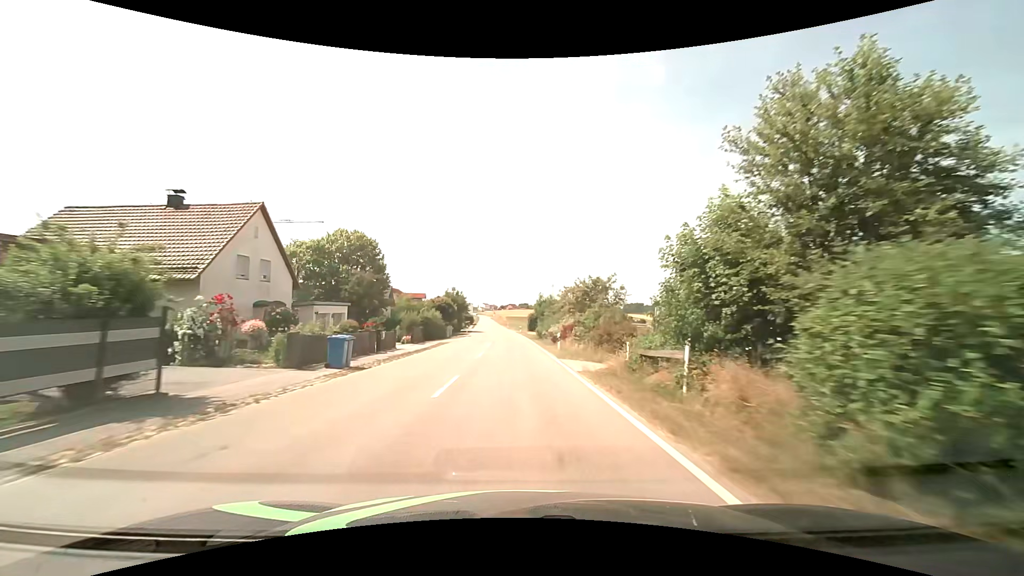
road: tertiary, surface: asphalt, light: Day
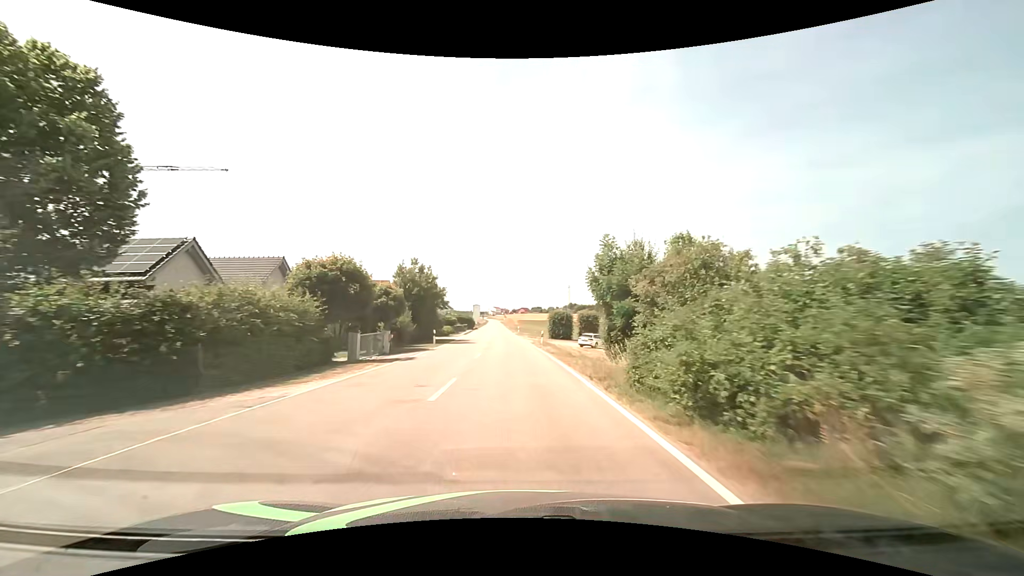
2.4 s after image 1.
(-0.3, +36.3) m; -1°
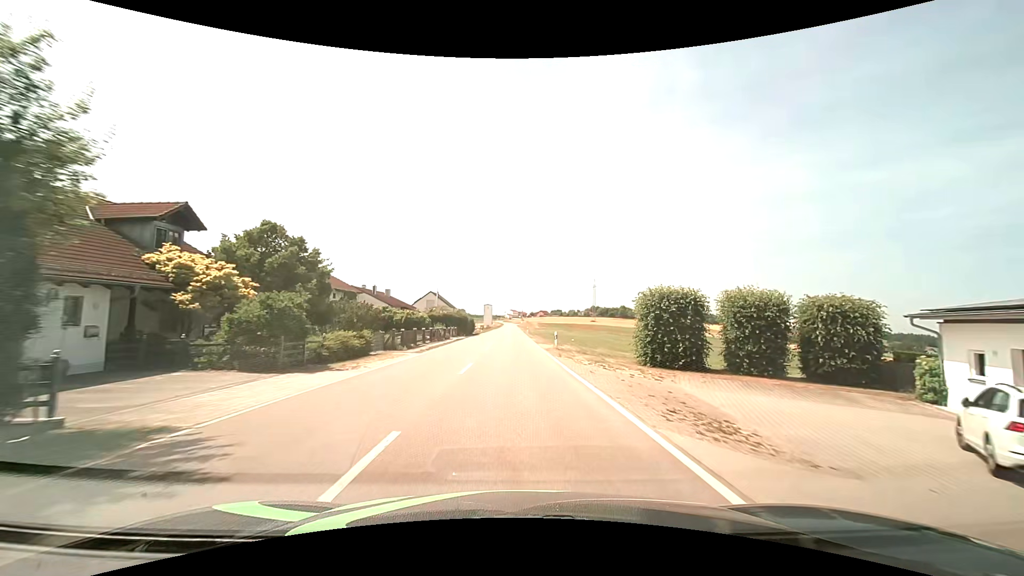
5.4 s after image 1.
(-1.0, +42.4) m; -2°
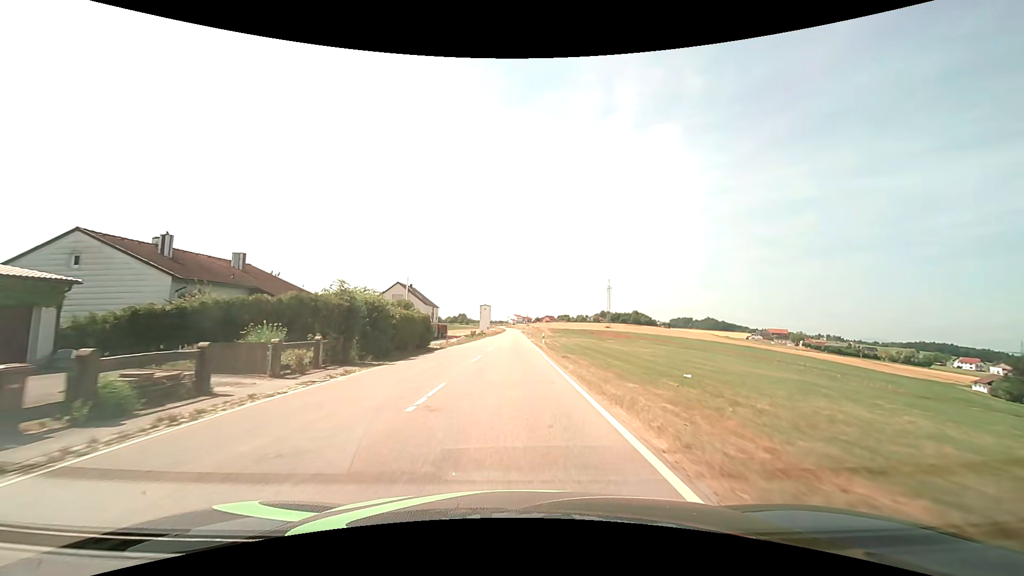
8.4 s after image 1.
(-0.1, +40.6) m; -1°
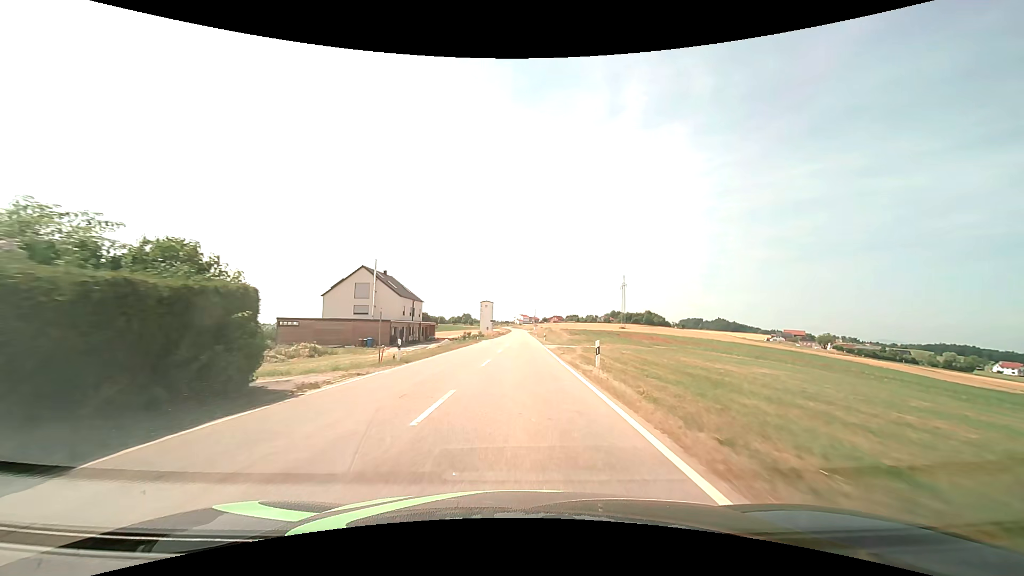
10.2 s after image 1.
(-0.1, +25.1) m; -1°
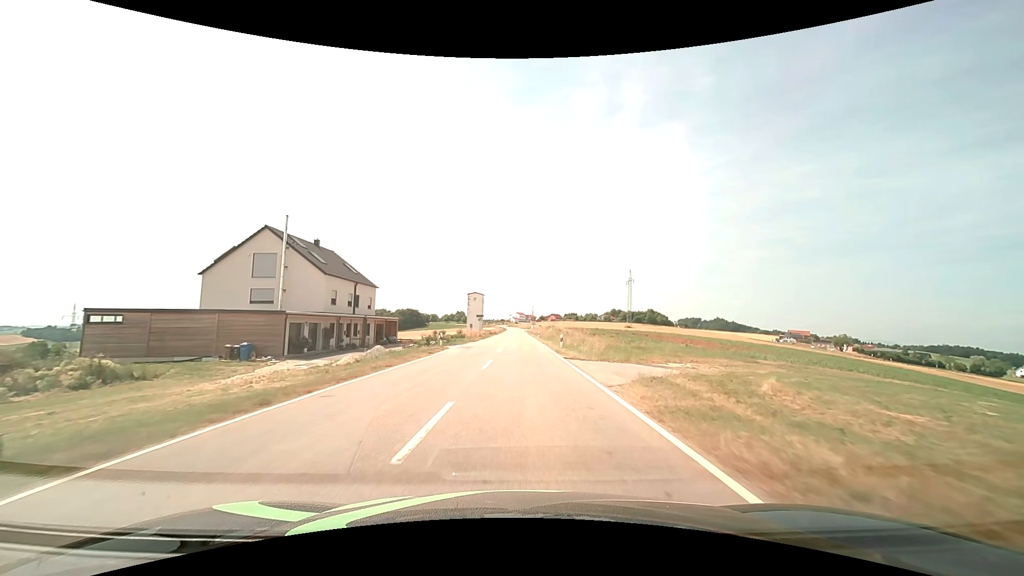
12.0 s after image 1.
(0.0, +25.7) m; 0°
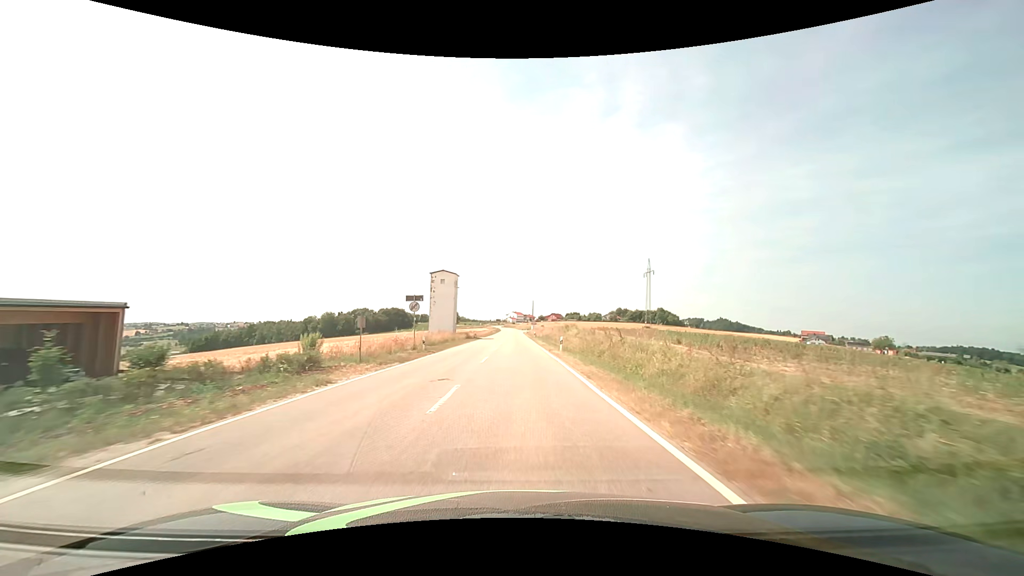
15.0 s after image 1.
(+0.5, +43.8) m; 0°
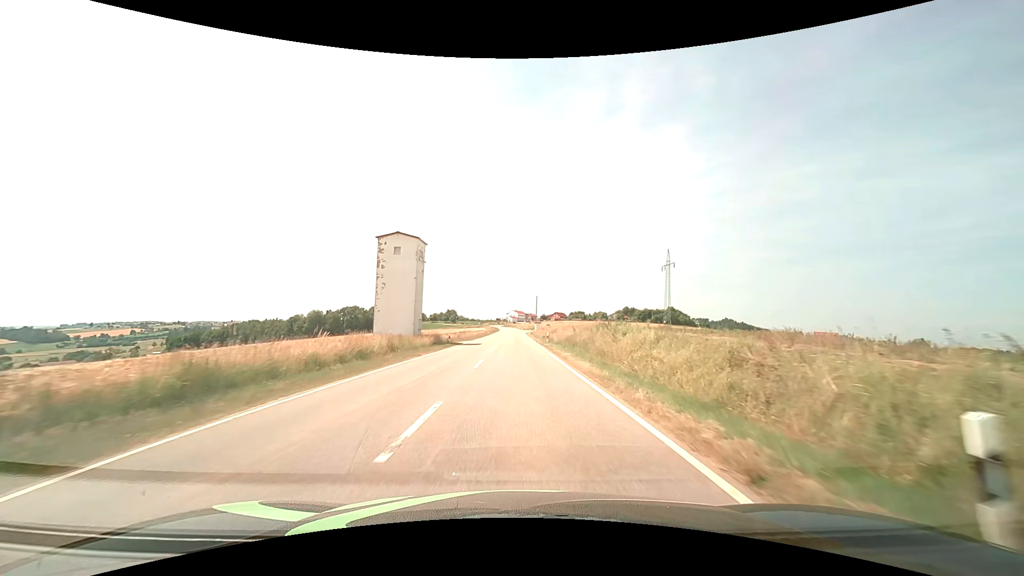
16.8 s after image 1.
(0.0, +26.5) m; 0°
(0, +10) (0, +20) (0, +30) (0, +40) (0, +50) (0, +60) (0, +70) (0, +80) (0, +90) (0, +100) m
